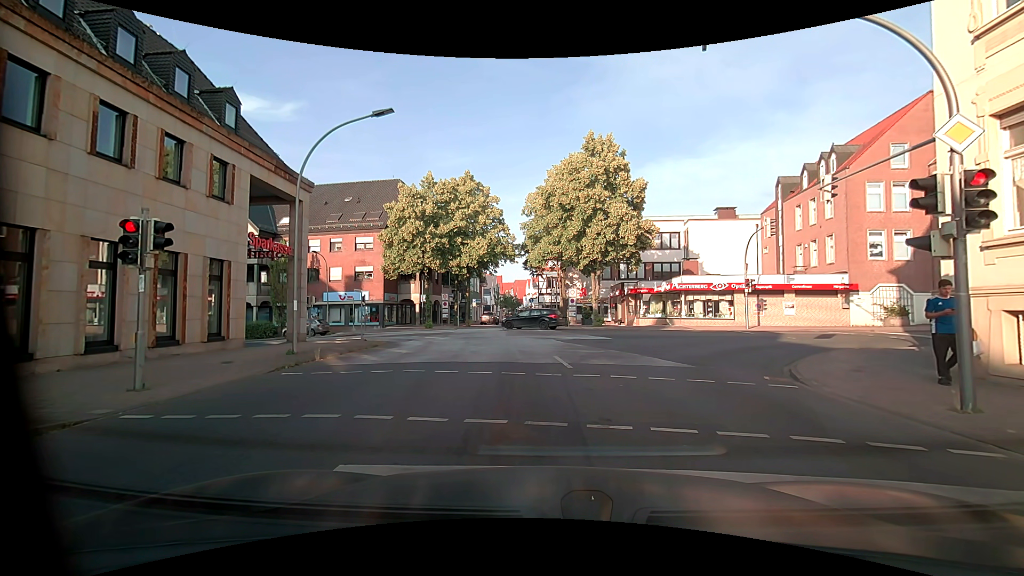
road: tertiary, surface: asphalt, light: Day
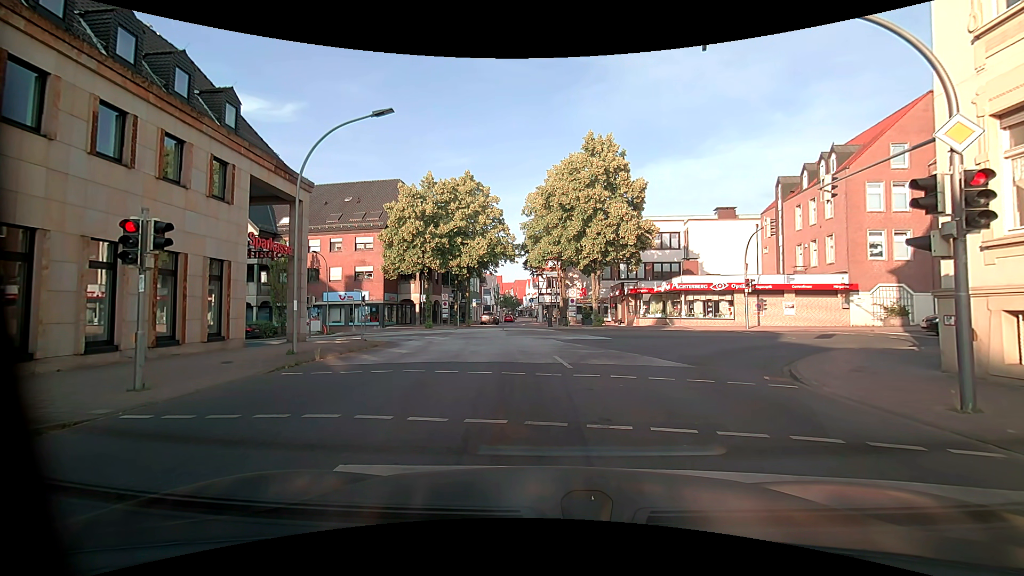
(0.0, 0.0) m; 0°
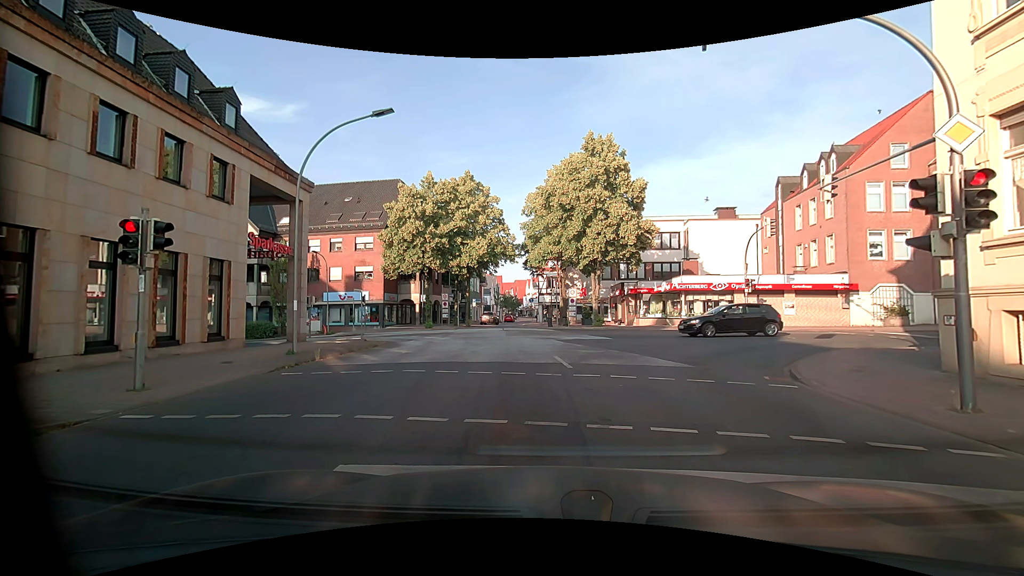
(0.0, 0.0) m; 0°
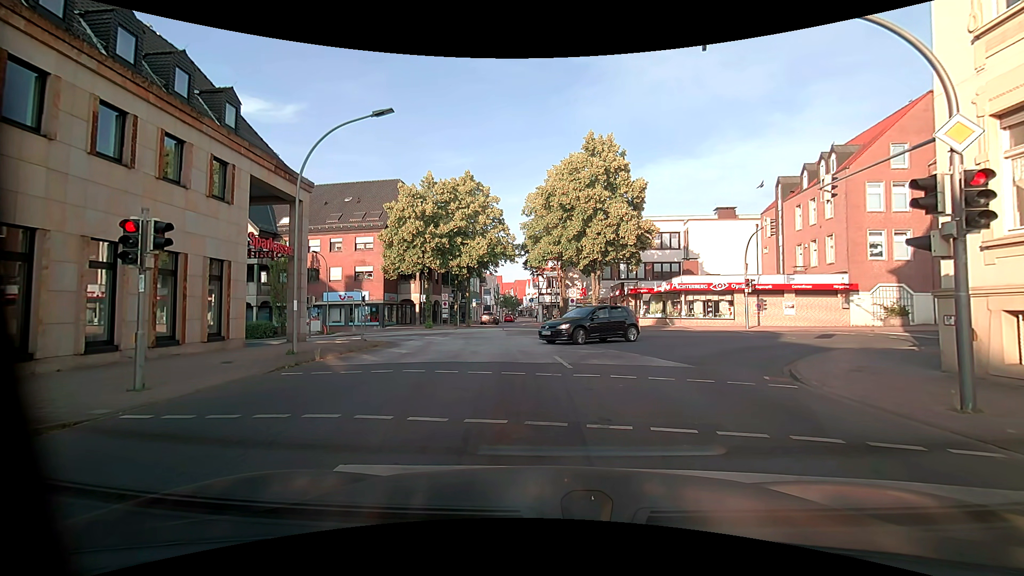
(0.0, 0.0) m; 0°
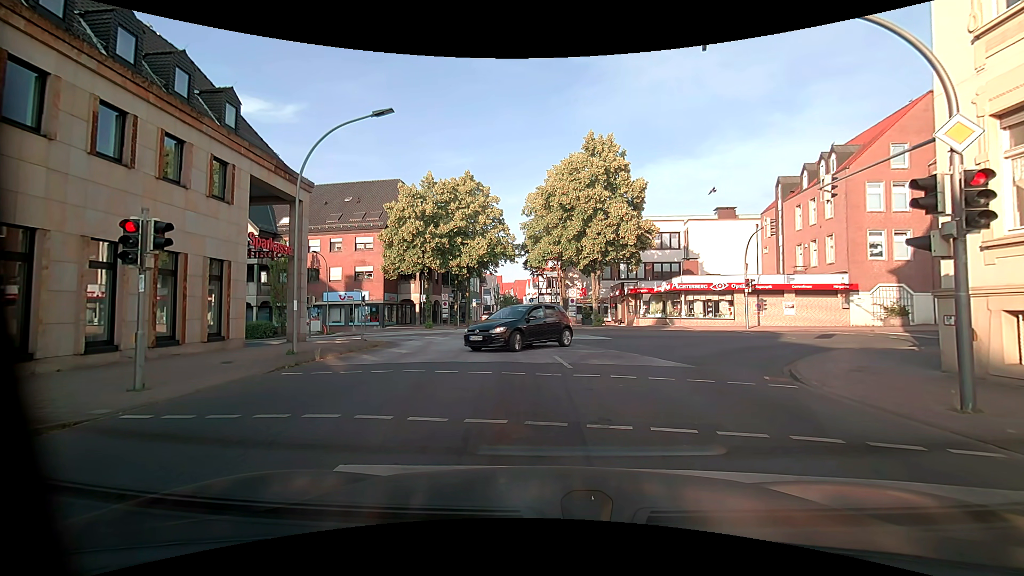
(0.0, 0.0) m; 0°
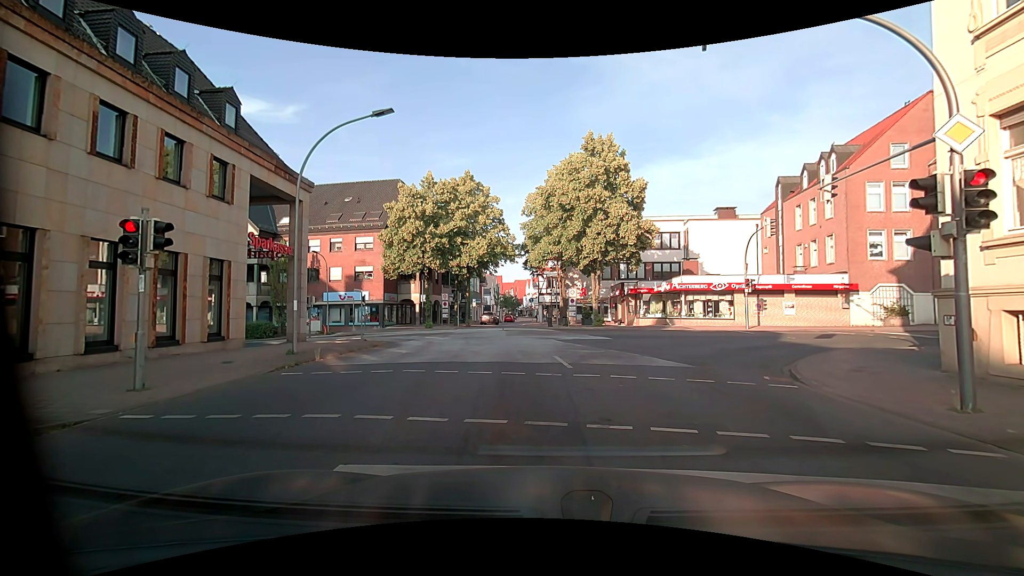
(0.0, 0.0) m; 0°
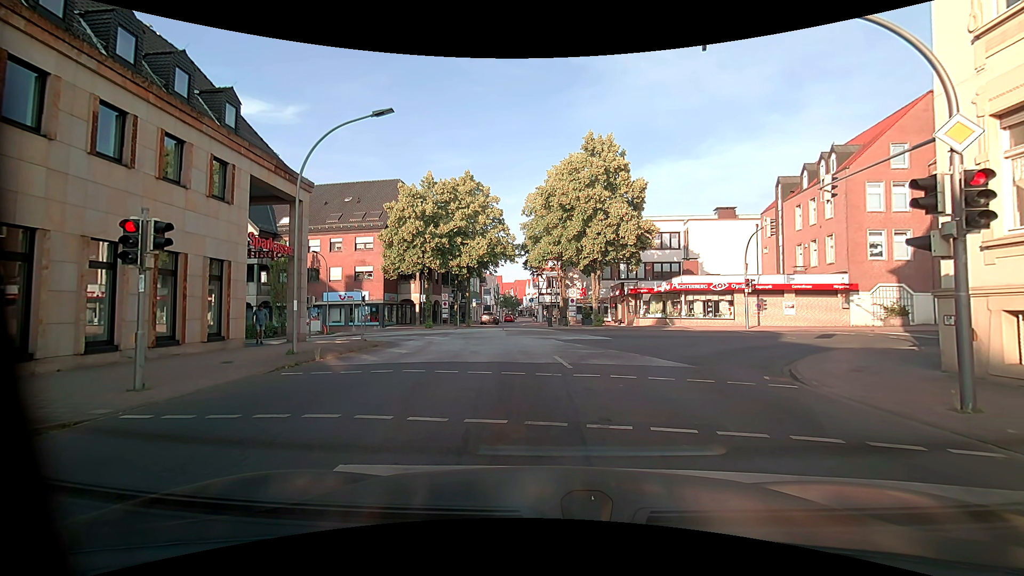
(0.0, 0.0) m; 0°
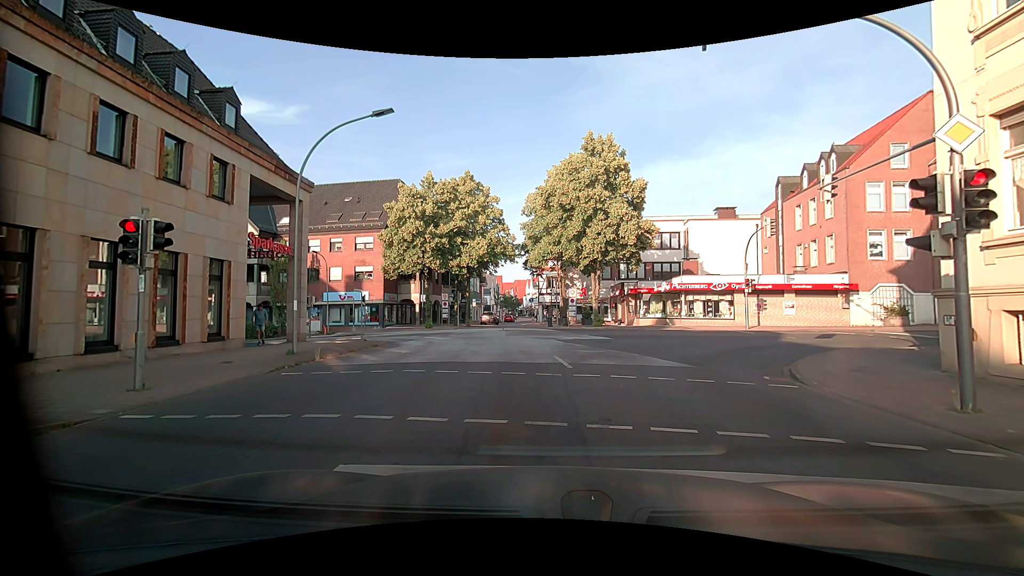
(0.0, 0.0) m; 0°
(0, +10) (-1, +20) (-3, +30) (-7, +39) (-15, +43) (-25, +45) (-35, +47) (-45, +48) (-55, +49) (-65, +49) m
